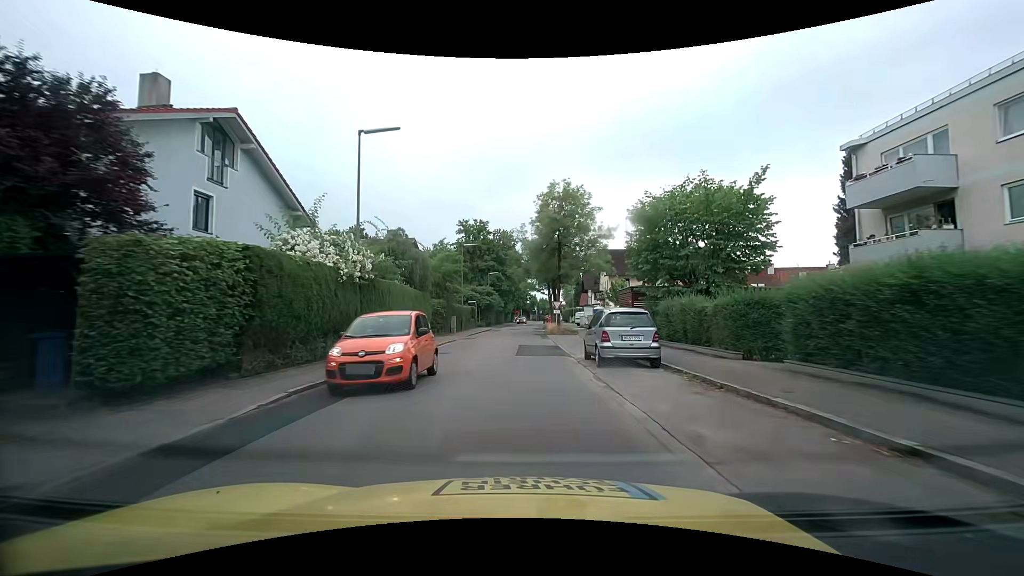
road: tertiary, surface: asphalt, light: Day
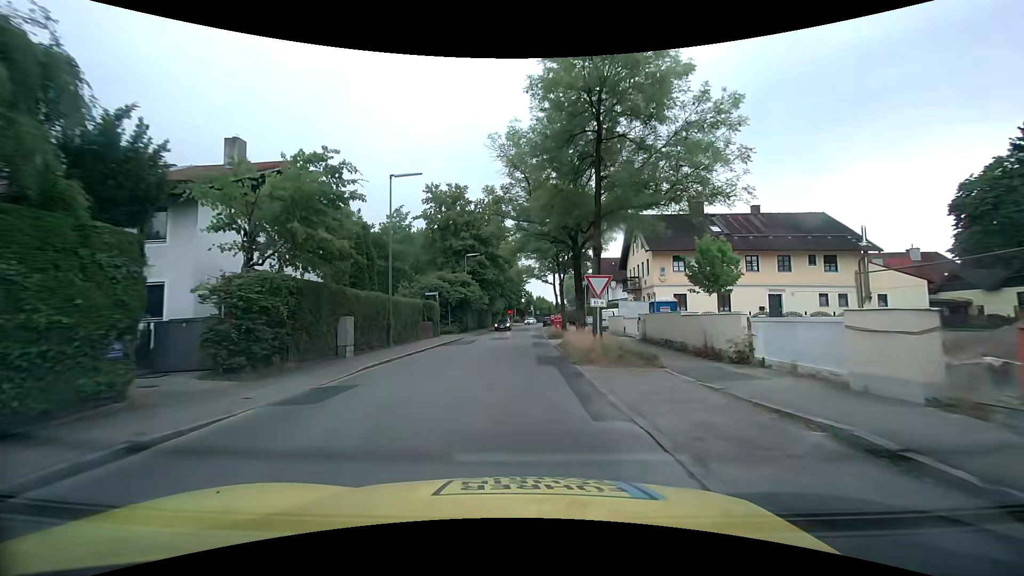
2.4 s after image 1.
(+0.2, +24.3) m; +1°
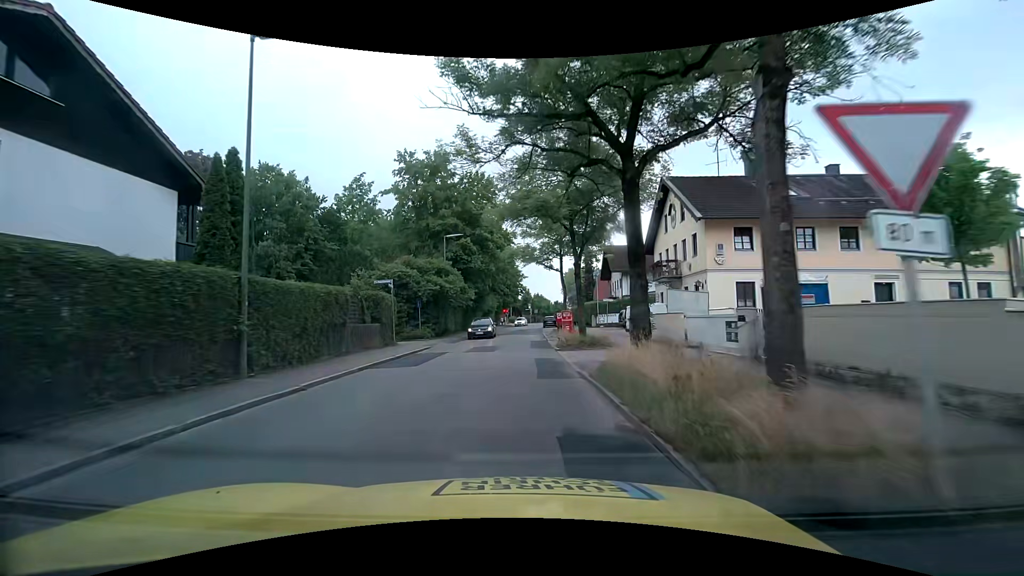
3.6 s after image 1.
(0.0, +12.2) m; 0°
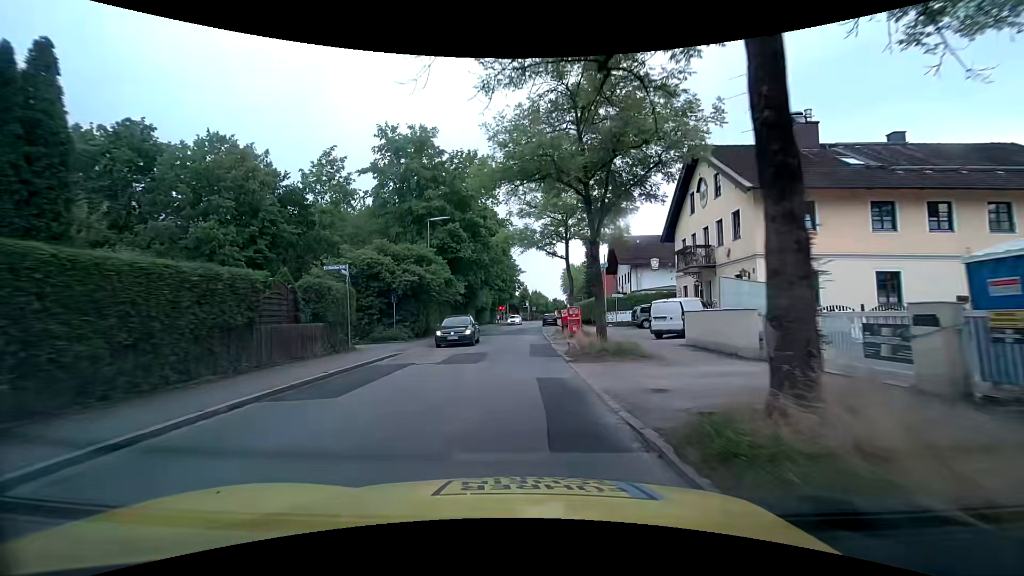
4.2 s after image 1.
(0.0, +6.1) m; 0°
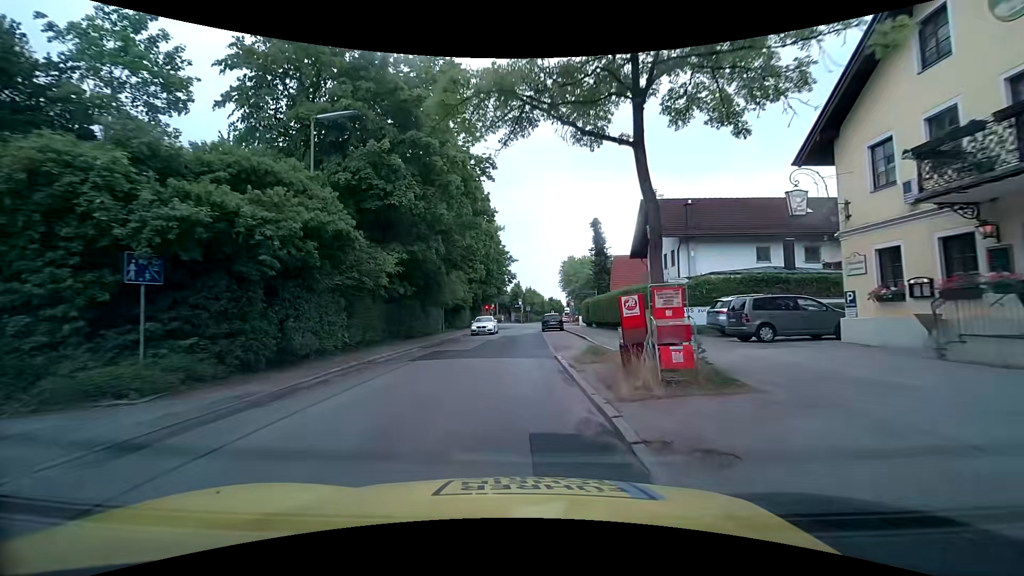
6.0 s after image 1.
(+0.2, +18.5) m; +2°
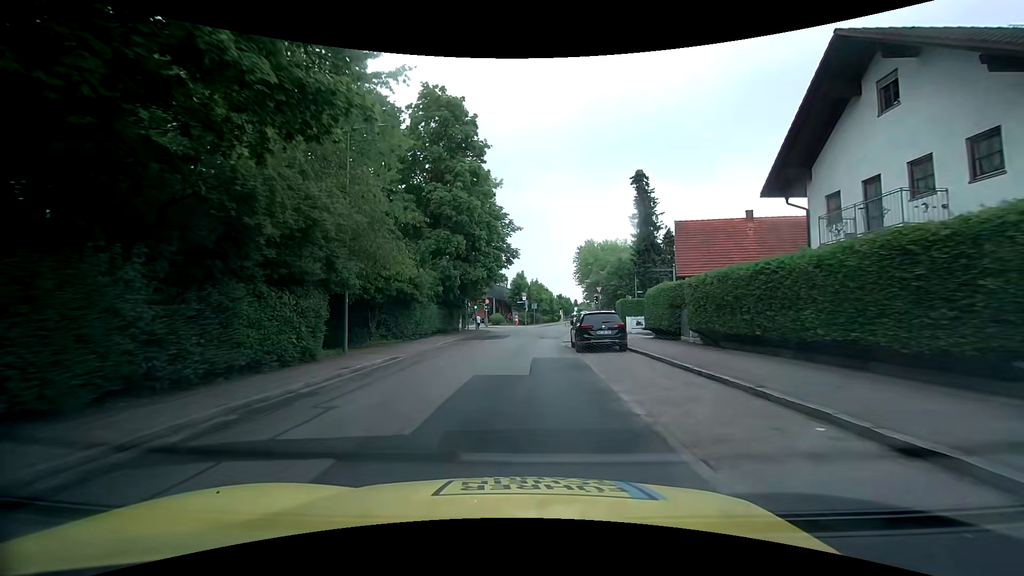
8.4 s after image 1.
(-0.5, +23.6) m; 0°
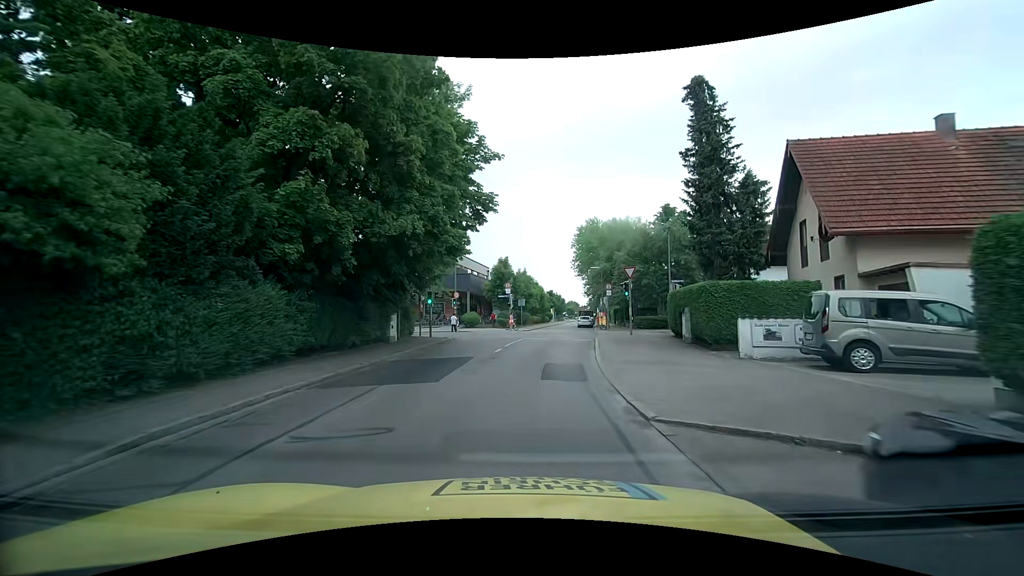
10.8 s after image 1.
(0.0, +18.8) m; +1°
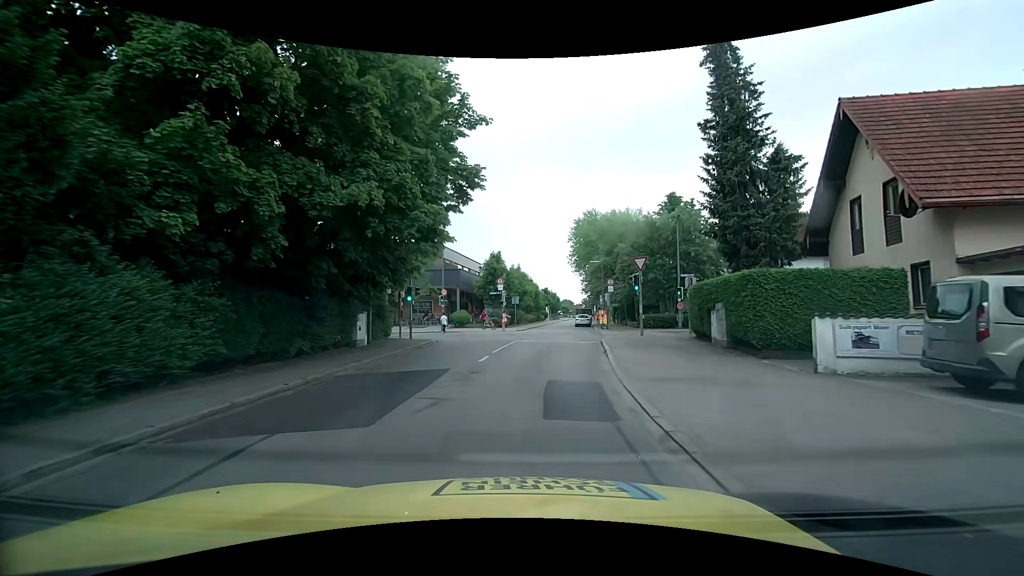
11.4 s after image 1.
(0.0, +4.0) m; 0°
(0, +10) (+1, +20) (+1, +30) (-3, +39) (-13, +42) (-23, +43) (-32, +46) (-40, +52) (-45, +60) (-48, +70) m
